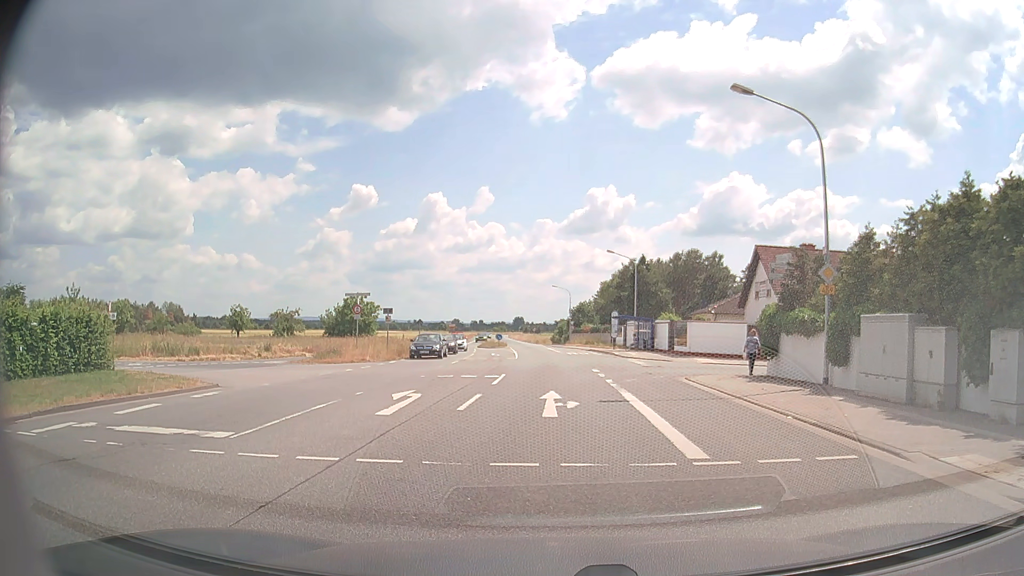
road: primary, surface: asphalt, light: Day
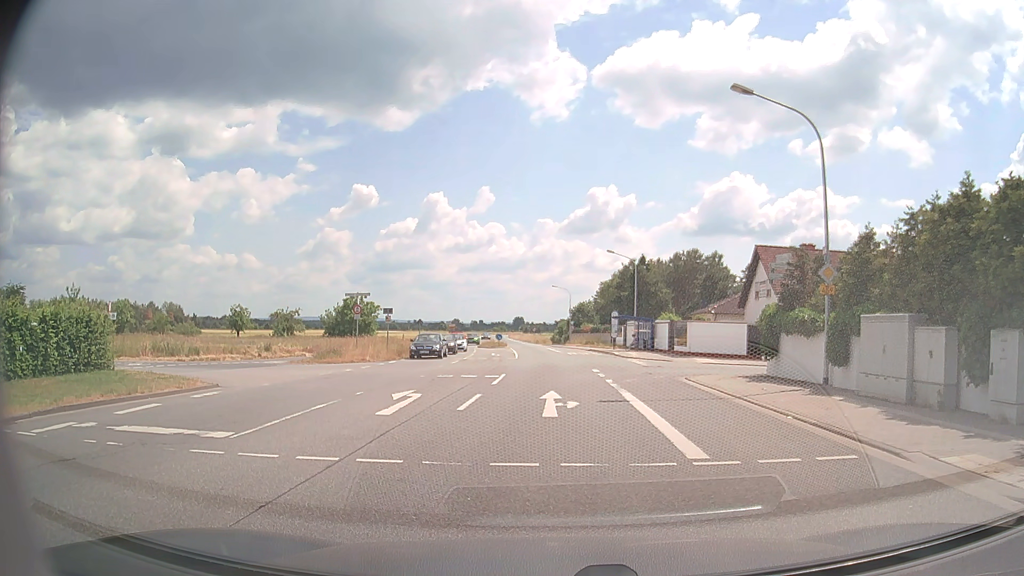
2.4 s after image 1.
(0.0, 0.0) m; 0°
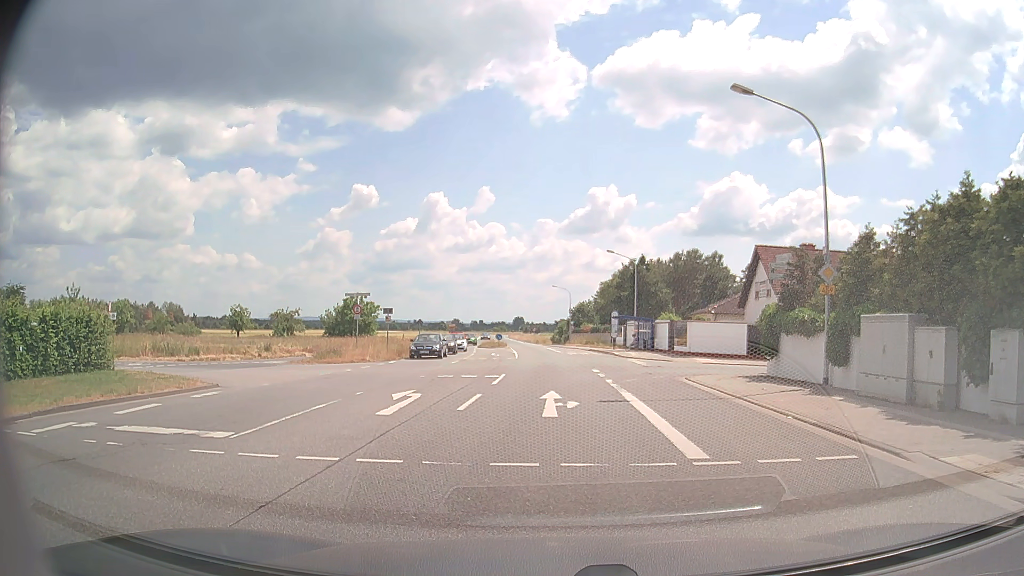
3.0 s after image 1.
(0.0, 0.0) m; 0°
(0, +10) (0, +20) (0, +30) (0, +40) (0, +50) (-1, +60) (-1, +70) (-2, +80) (-3, +90) (-4, +100) m
